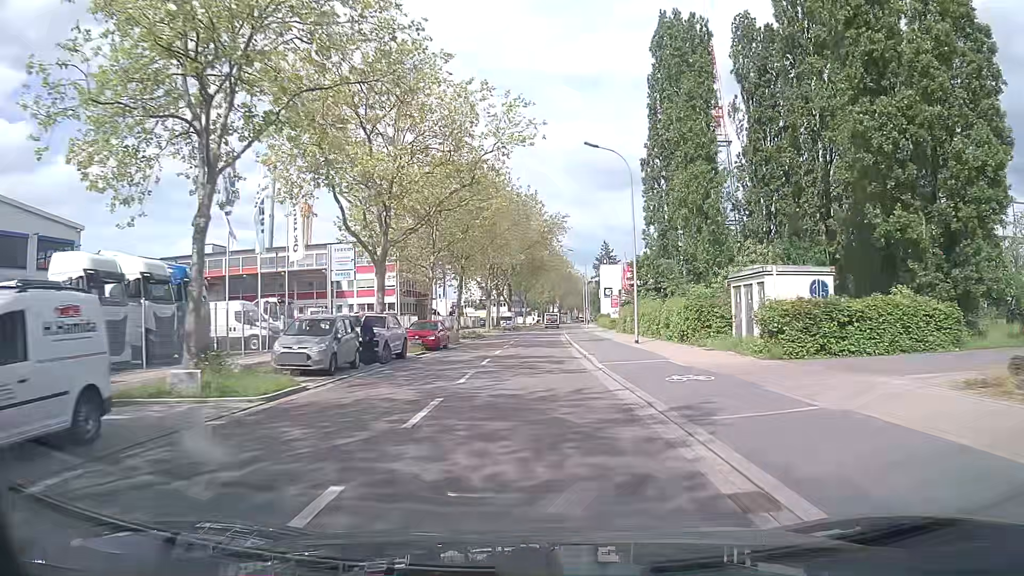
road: unclassified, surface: asphalt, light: Day
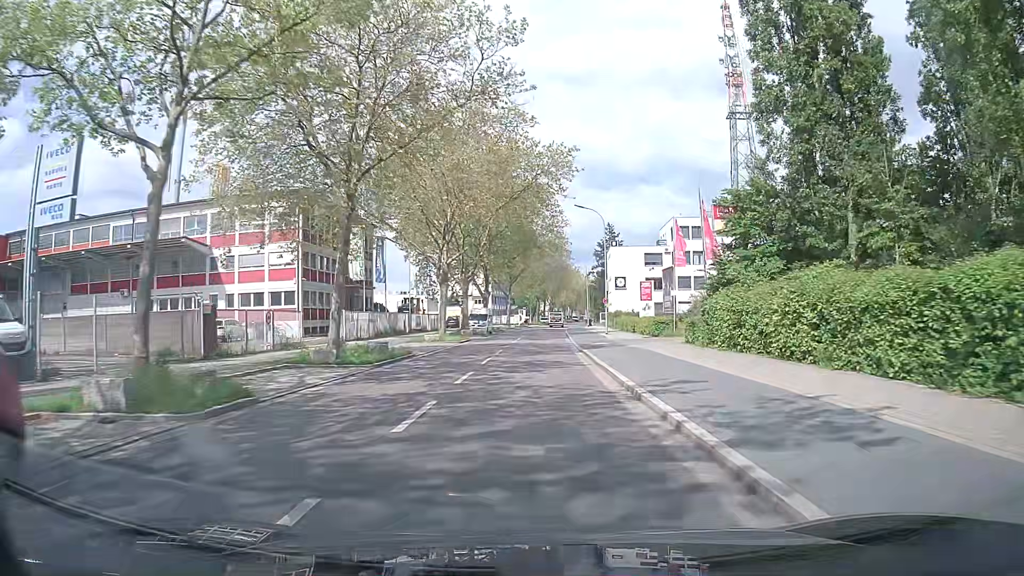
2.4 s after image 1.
(+0.2, +30.5) m; 0°
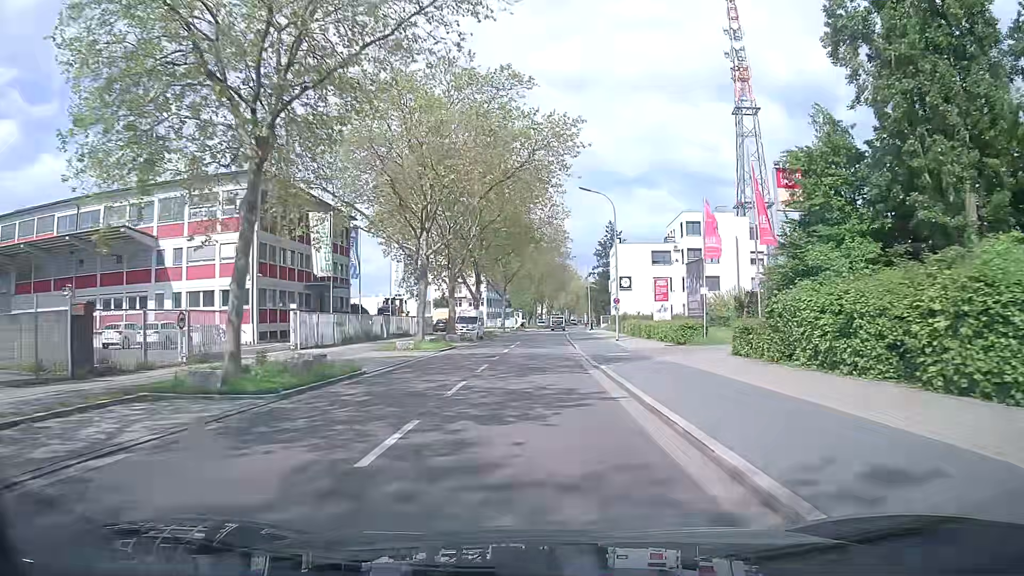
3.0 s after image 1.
(+0.1, +7.7) m; +1°
(0, +10) (0, +20) (+1, +30) (+1, +40) (+1, +50) (+2, +60) (+2, +70) (+3, +80) (+4, +90) (+5, +100) m
